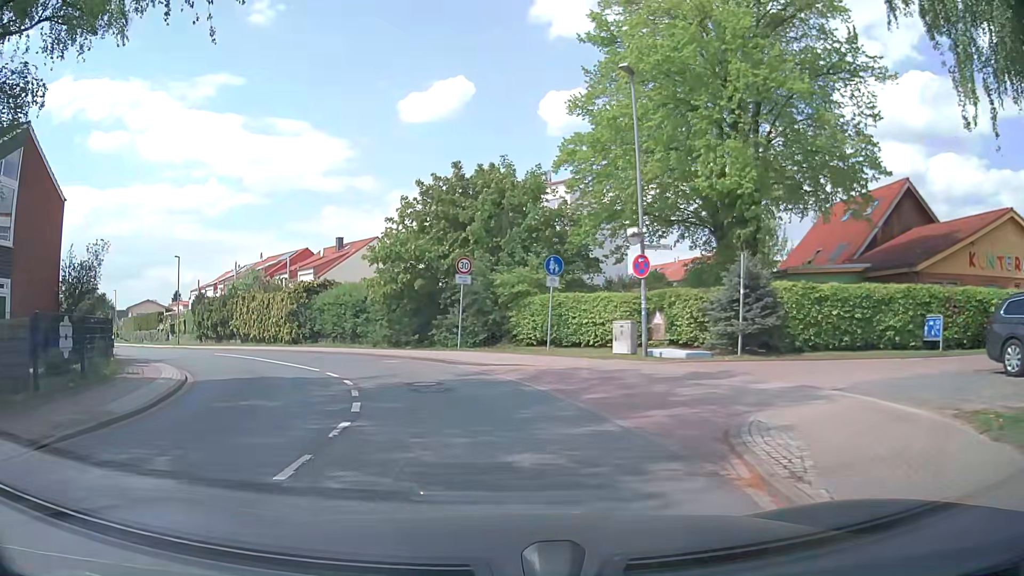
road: unclassified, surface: asphalt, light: Day
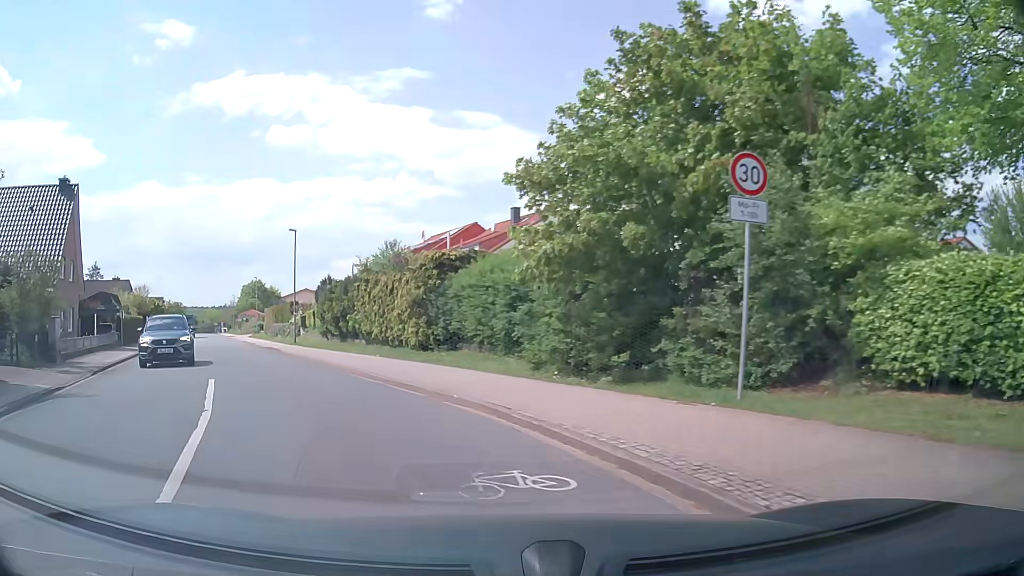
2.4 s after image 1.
(-1.4, +14.9) m; -16°
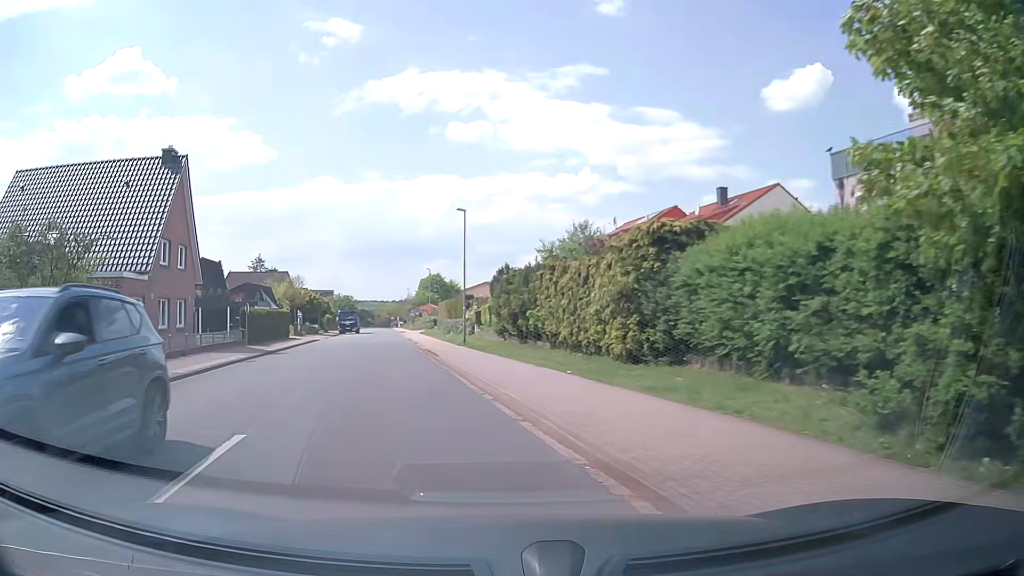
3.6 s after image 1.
(-1.1, +7.4) m; -15°
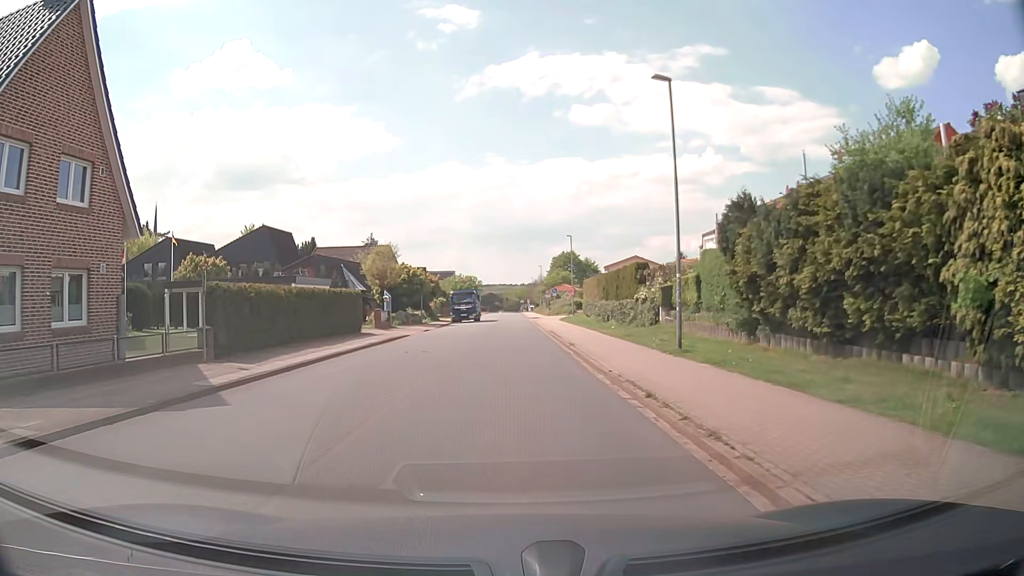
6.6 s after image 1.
(-3.5, +19.7) m; -12°
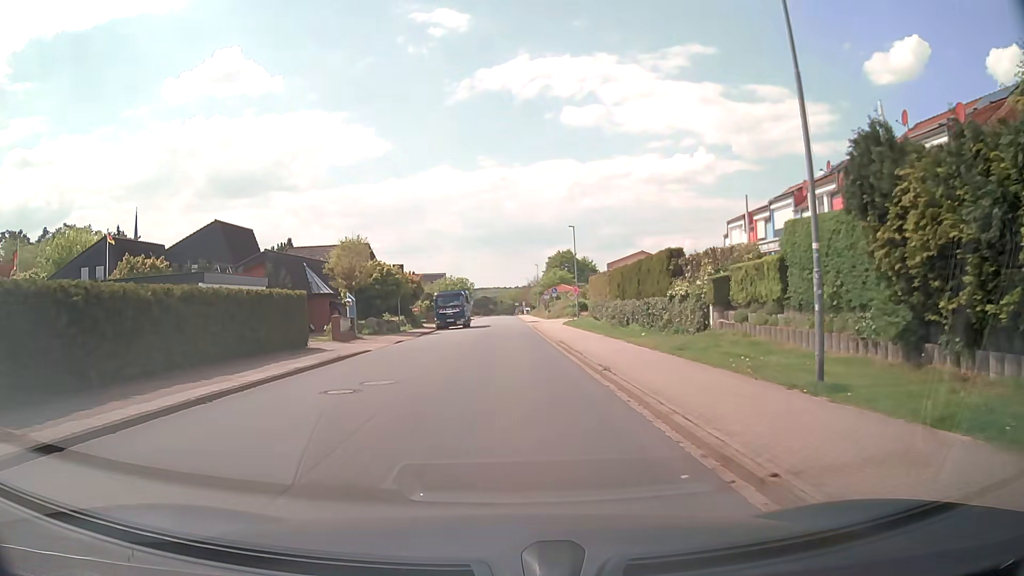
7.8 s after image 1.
(0.0, +8.8) m; 0°
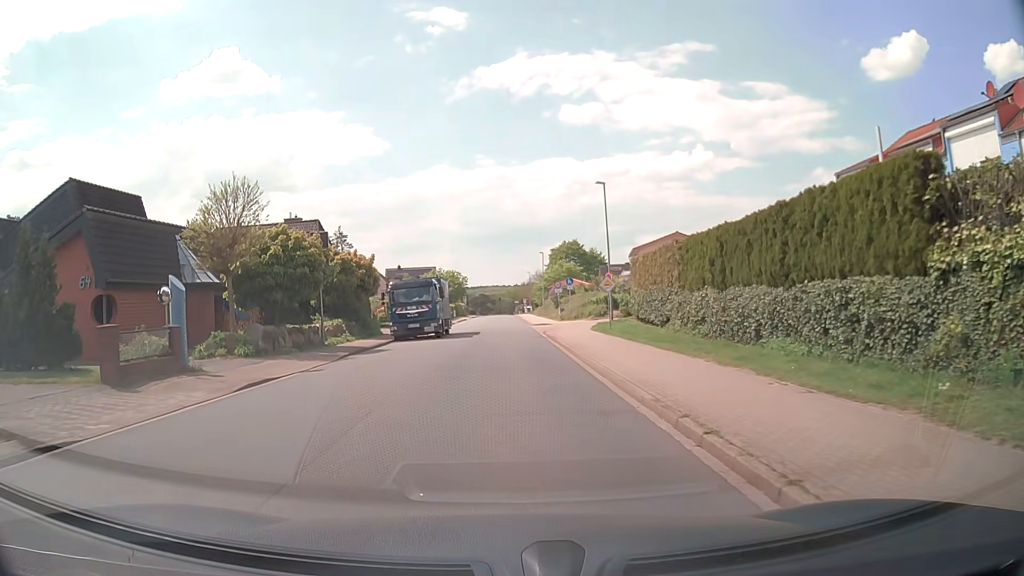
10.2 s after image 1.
(+0.1, +18.7) m; 0°
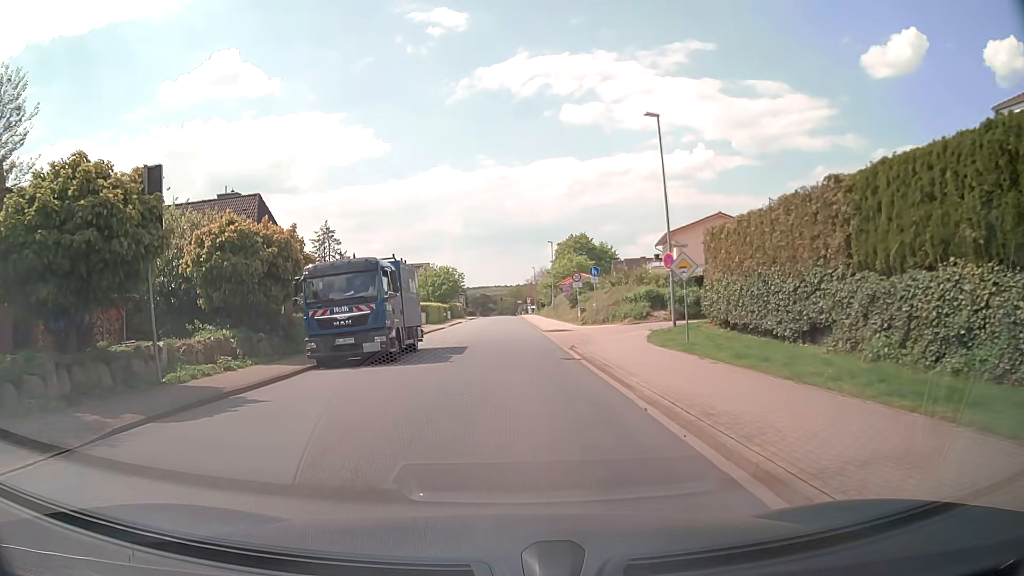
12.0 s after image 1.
(0.0, +13.5) m; 0°
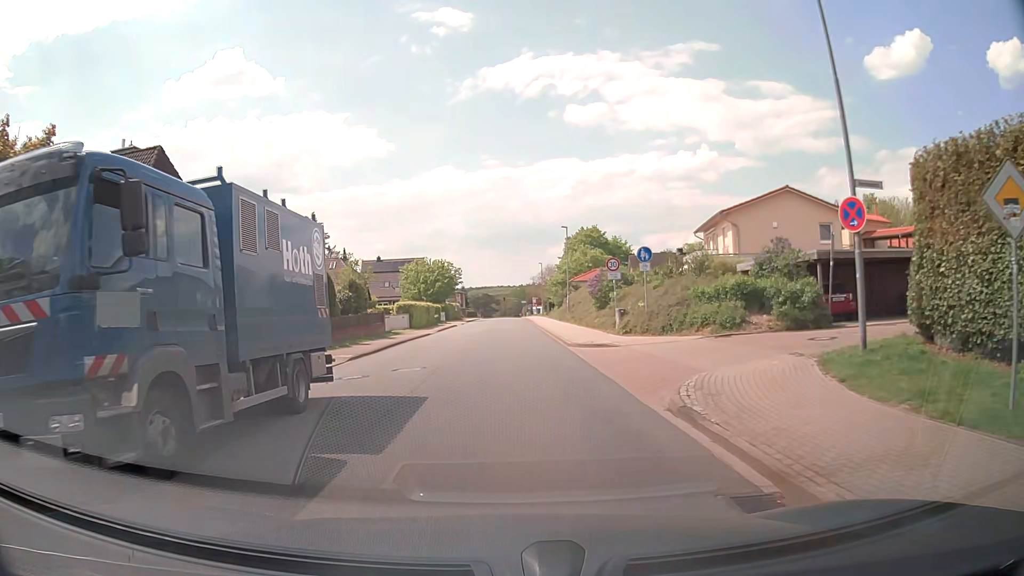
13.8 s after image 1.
(0.0, +13.0) m; 0°
(0, +10) (0, +20) (0, +30) (0, +40) (0, +50) (0, +60) (0, +70) (+1, +80) (+1, +90) (+1, +100) m
